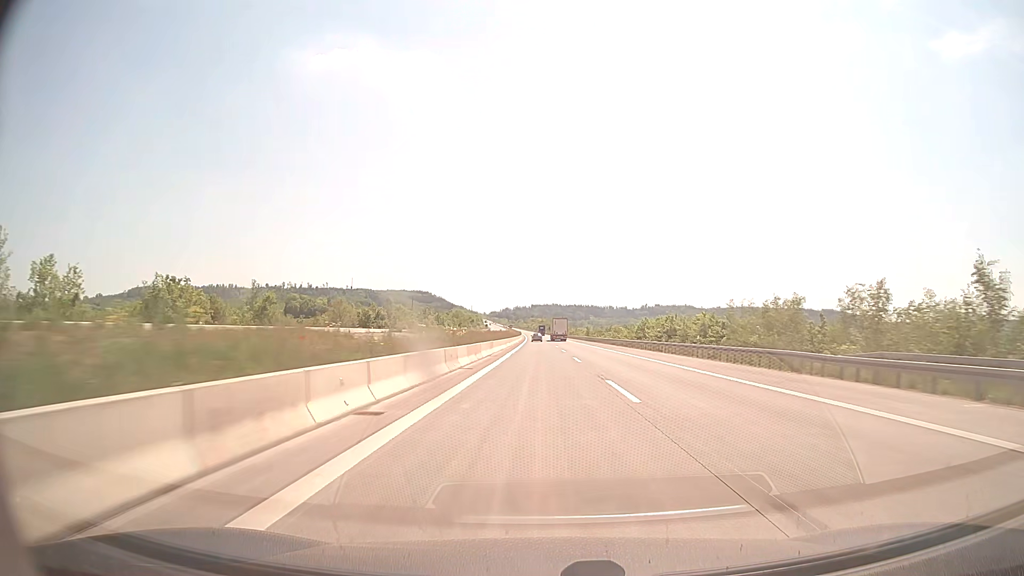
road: motorway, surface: concrete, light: Day
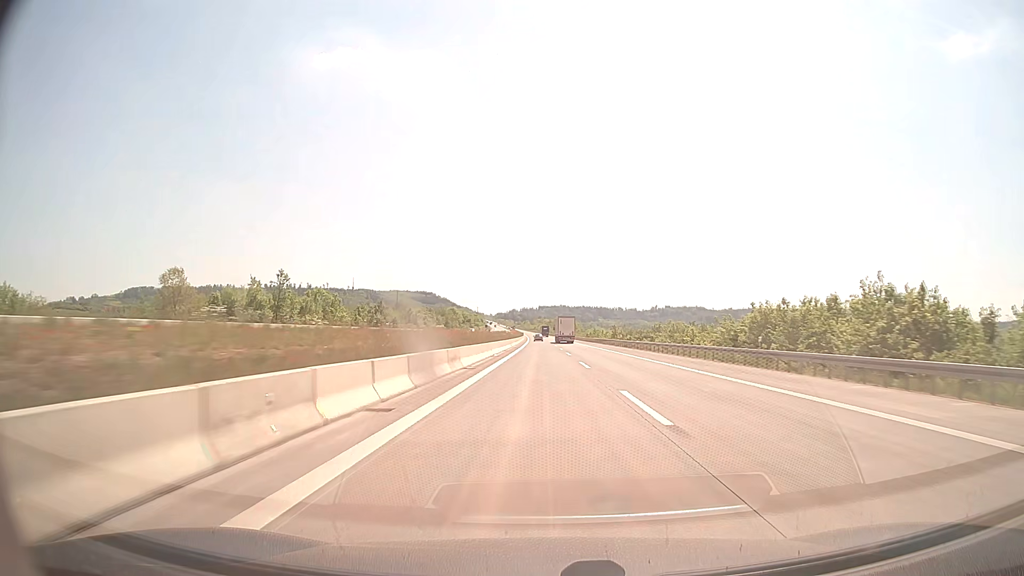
(-0.3, +59.4) m; -1°
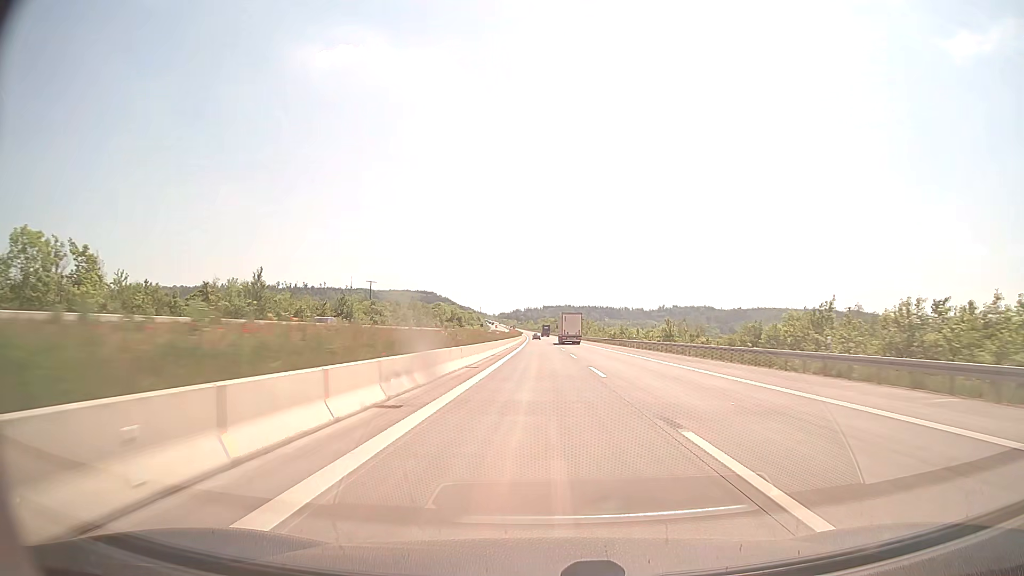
(-0.2, +59.4) m; 0°
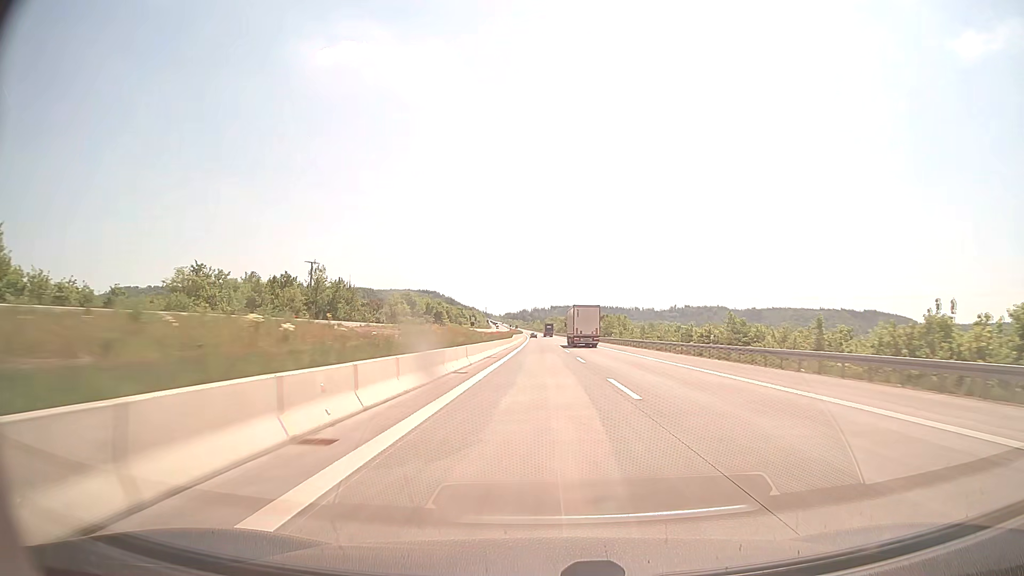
(-0.5, +79.2) m; -1°
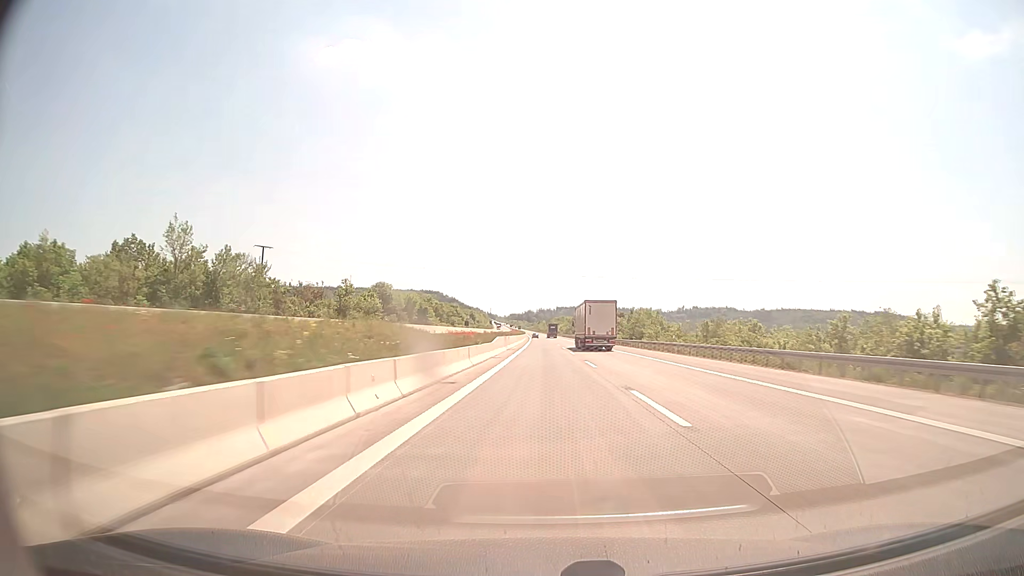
(-0.2, +39.6) m; 0°
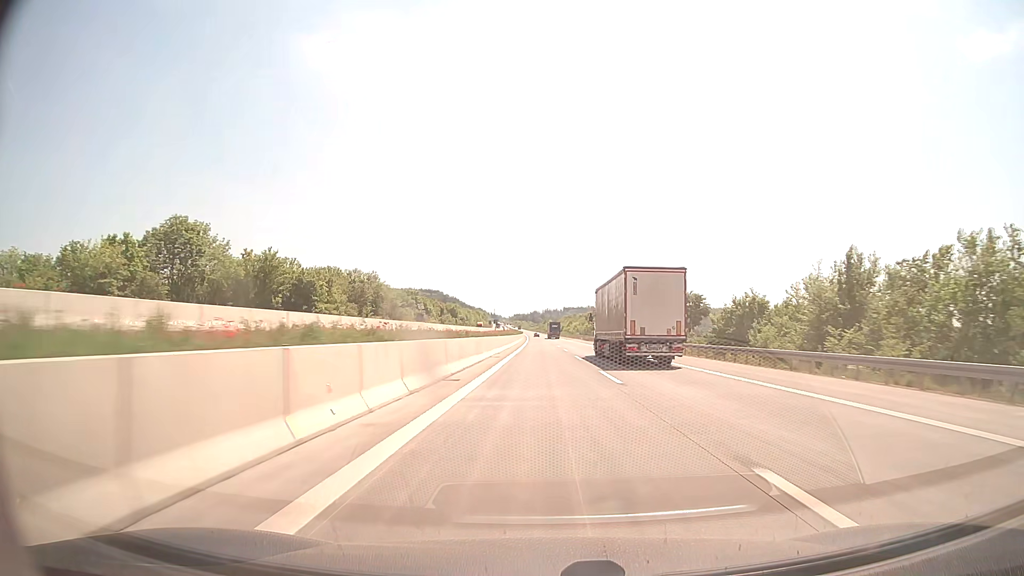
(-0.4, +99.0) m; -1°
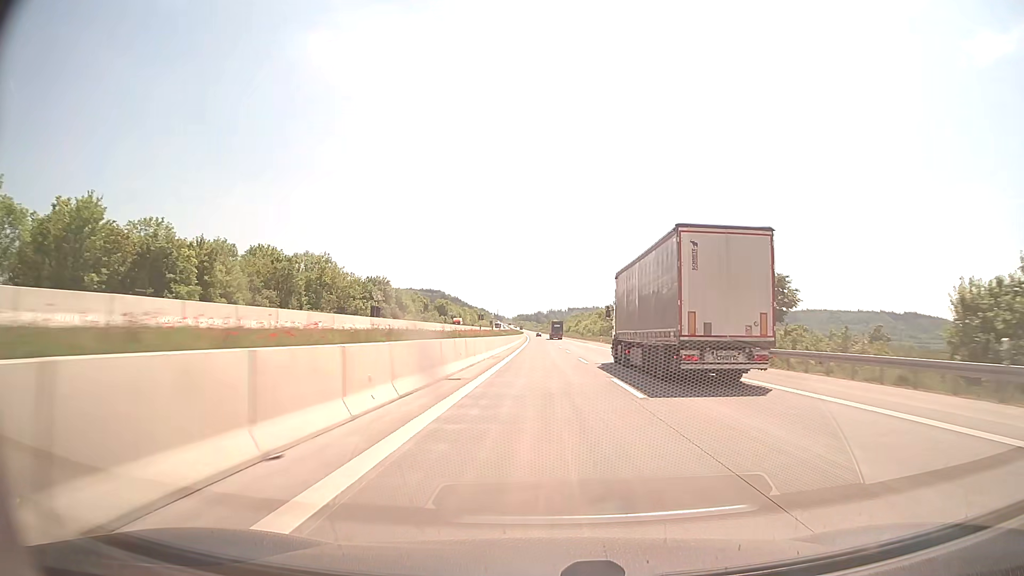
(-0.1, +39.6) m; 0°
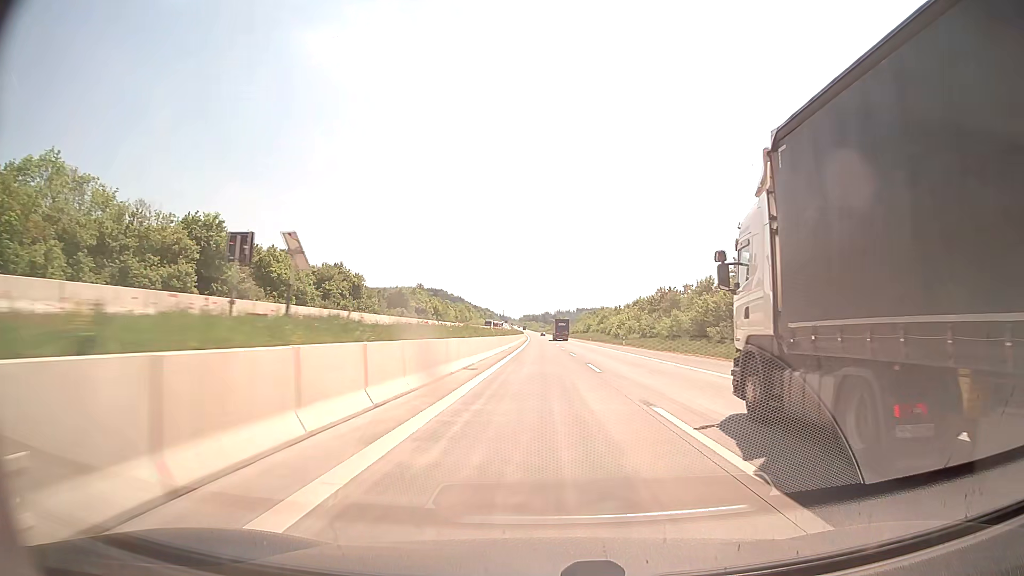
(-0.5, +79.2) m; -1°
